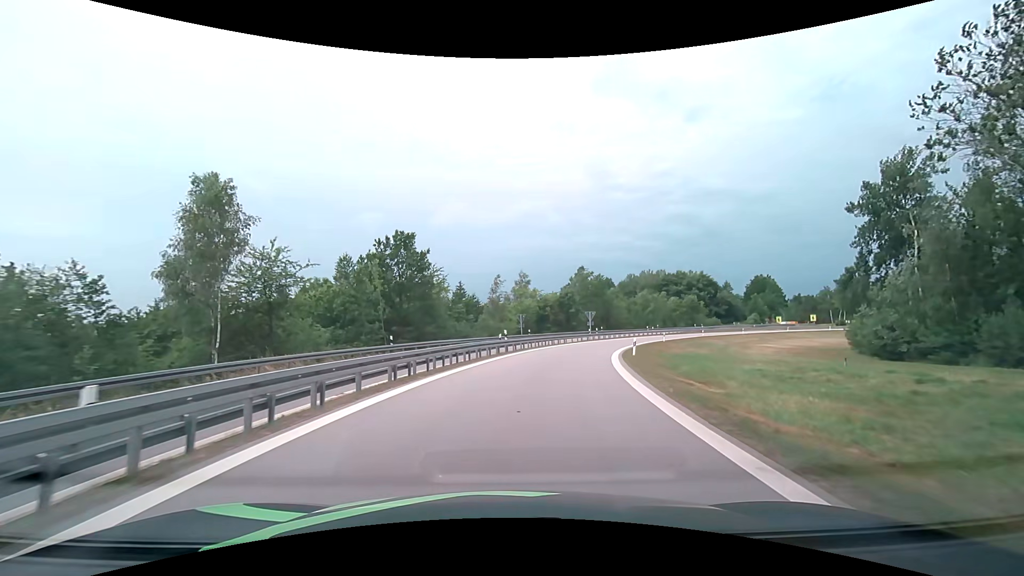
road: motorway_link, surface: asphalt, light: Day
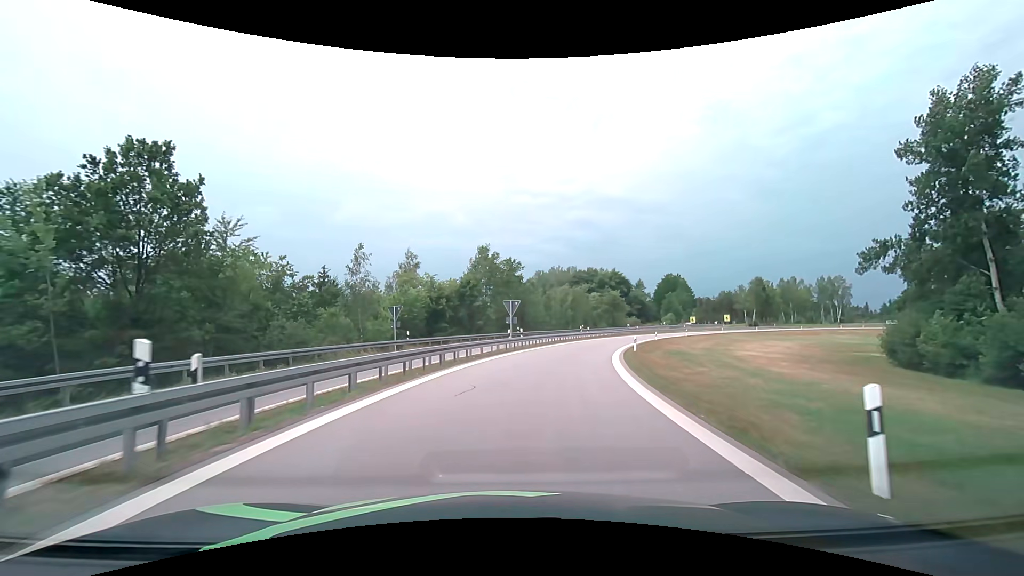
(+2.2, +23.4) m; +11°
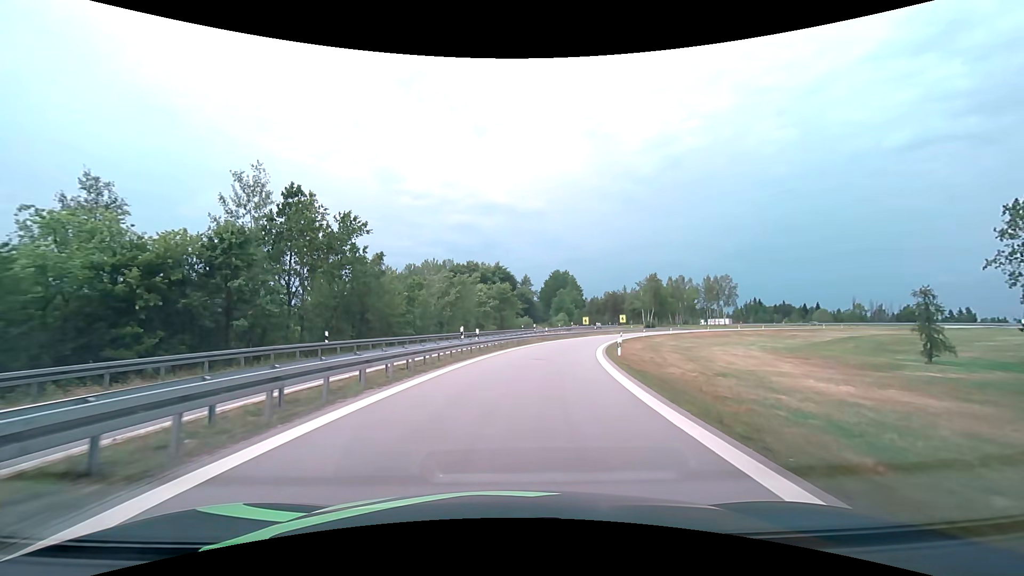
(+3.7, +29.8) m; +14°
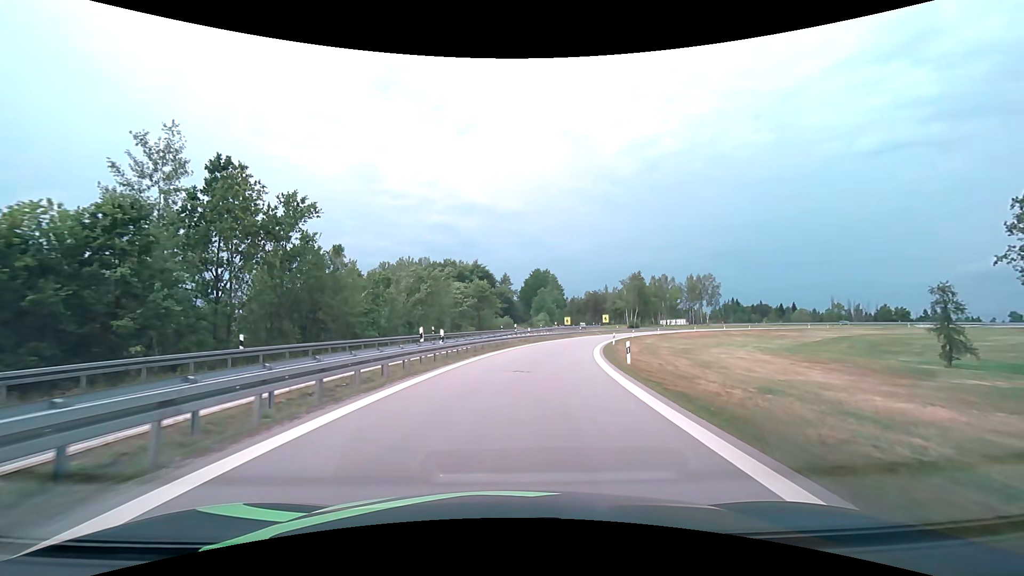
(+0.1, +6.2) m; +3°
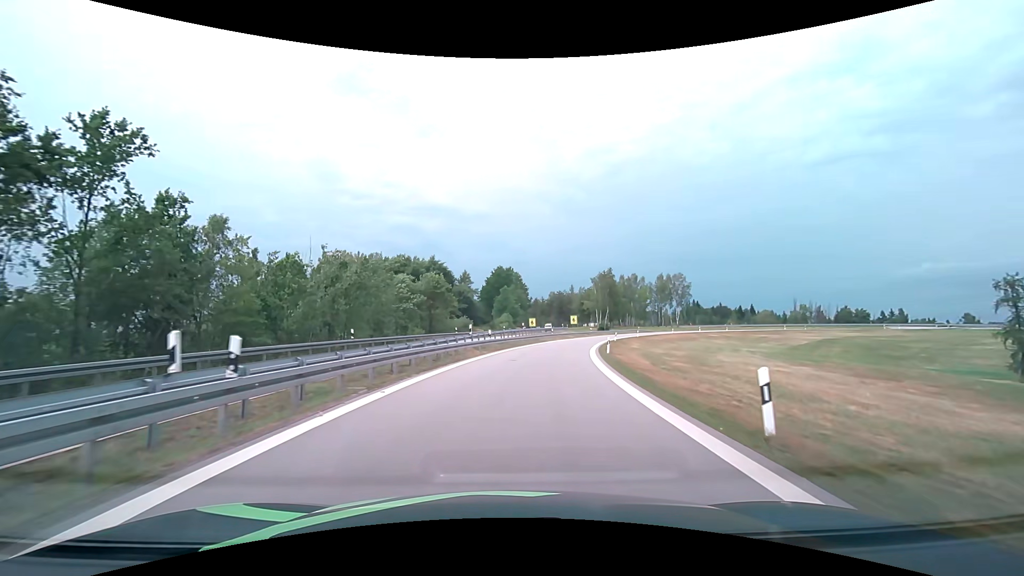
(+0.4, +12.7) m; +4°
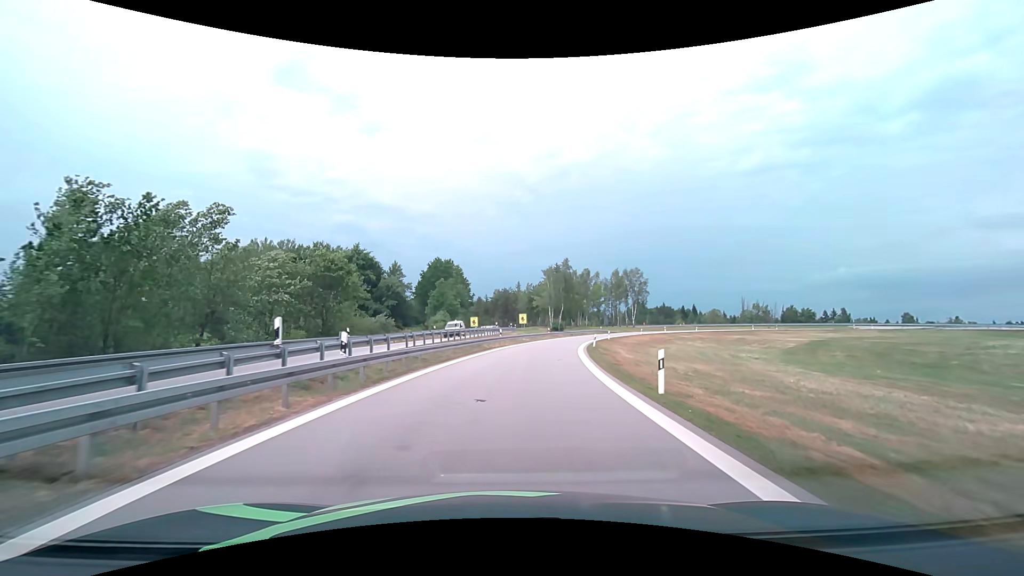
(+1.3, +19.4) m; +7°
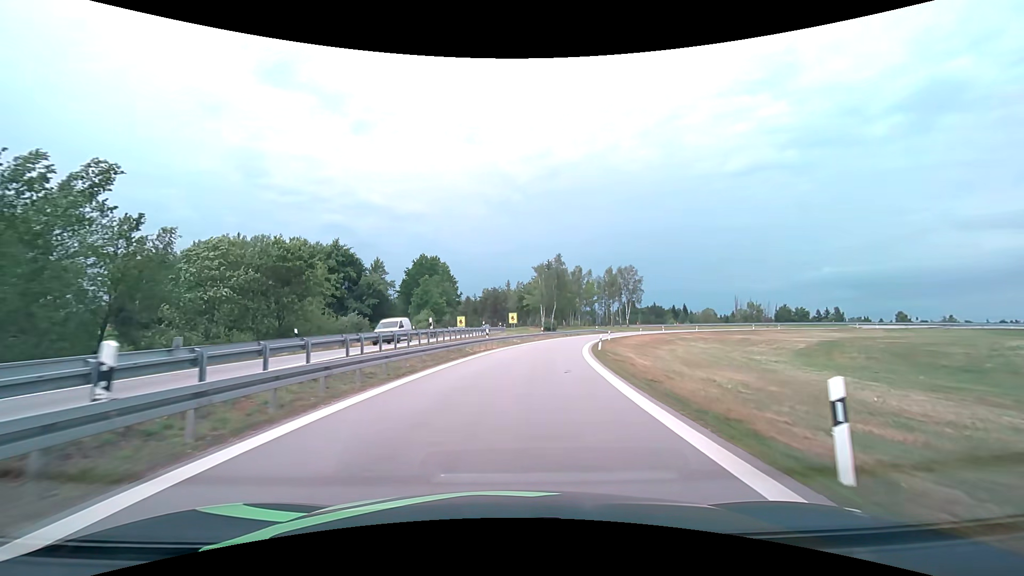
(+0.1, +6.5) m; +1°
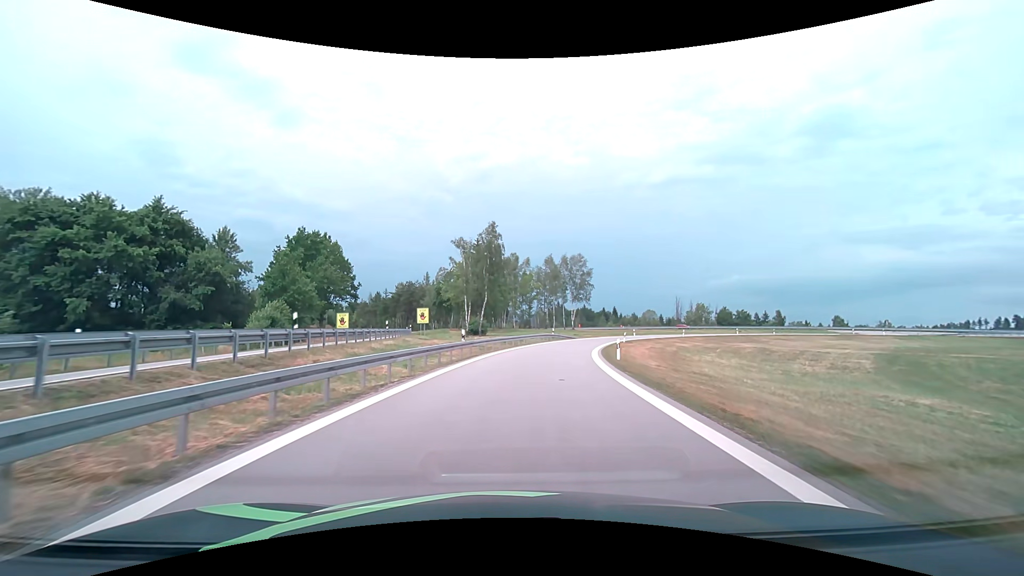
(+2.2, +32.1) m; +8°
